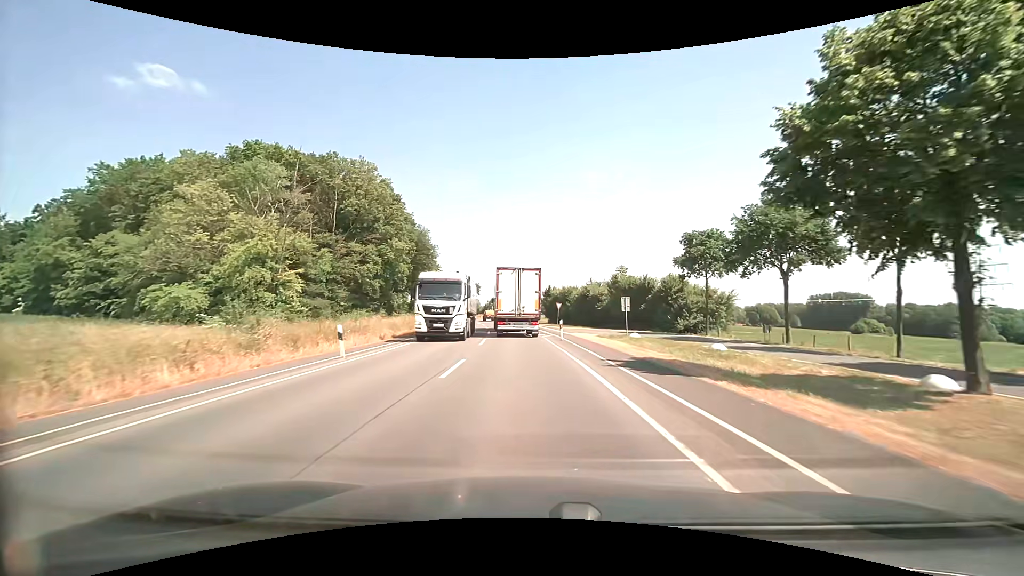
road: secondary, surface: asphalt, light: Day
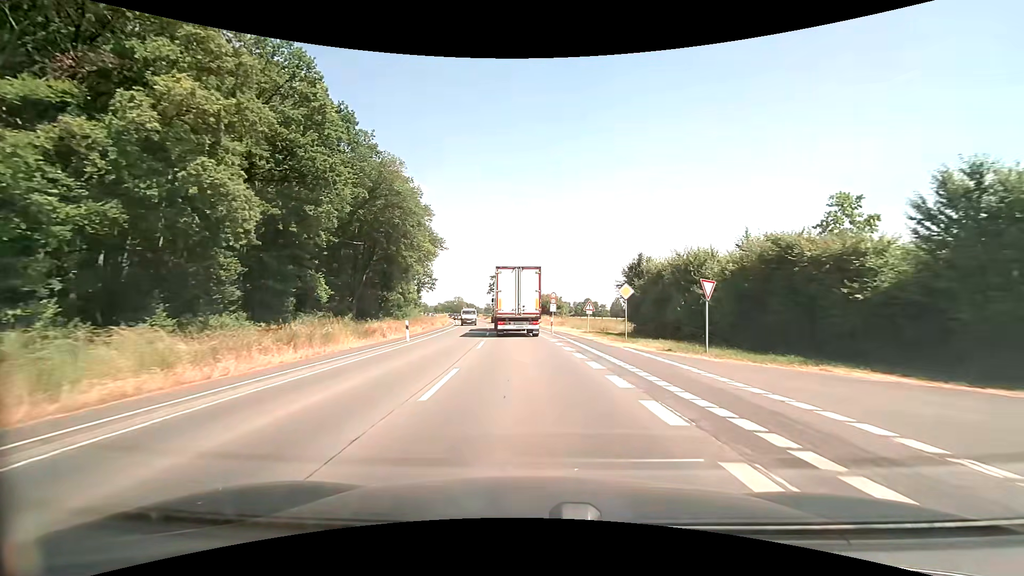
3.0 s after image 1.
(-1.4, +39.0) m; -5°
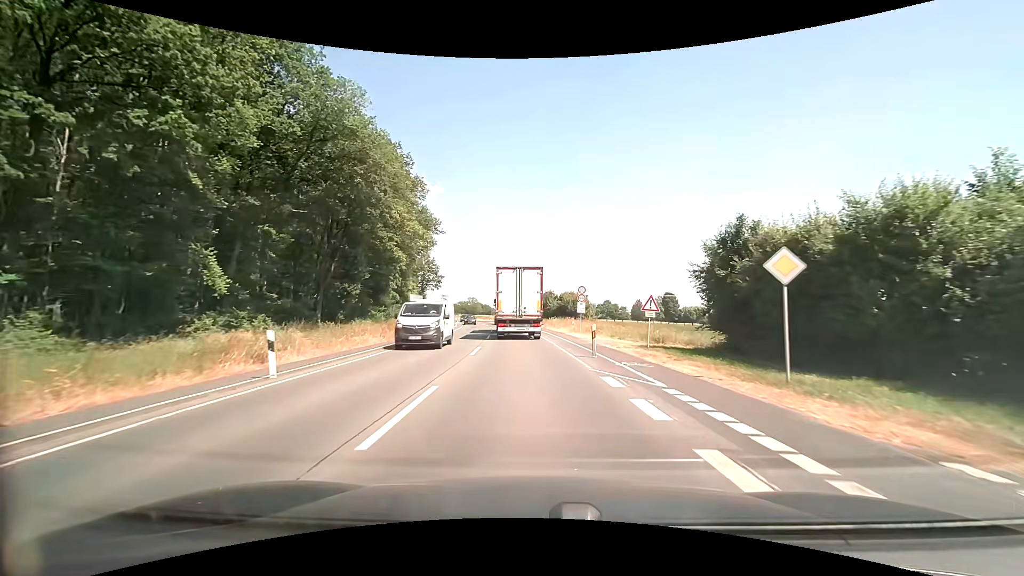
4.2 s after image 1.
(-0.2, +14.8) m; -2°
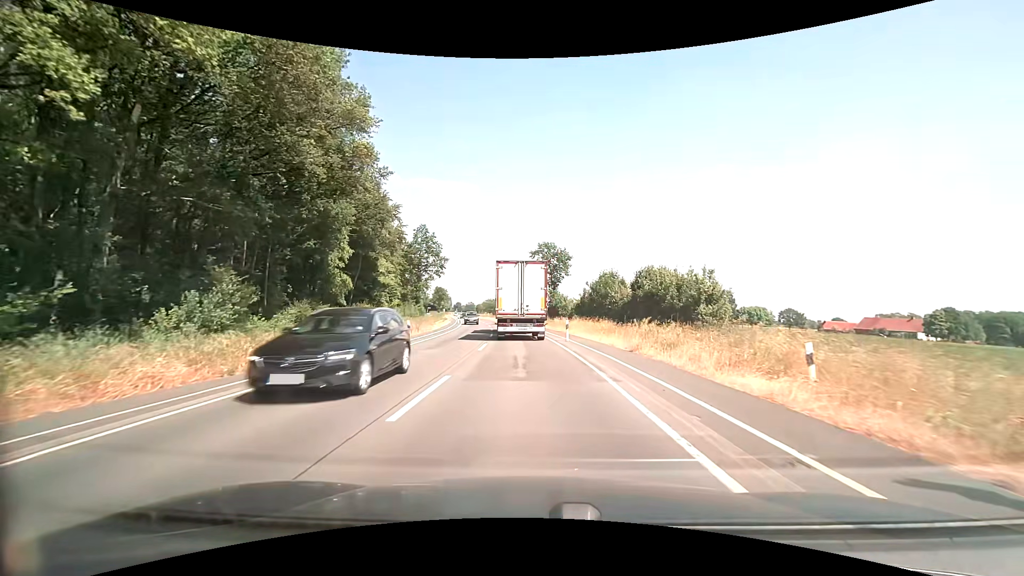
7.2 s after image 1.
(-1.2, +34.8) m; -4°
(0, +10) (0, +20) (-1, +30) (-1, +40) (-2, +50) (-3, +60) (-4, +70) (-6, +80) (-7, +90) (-8, +100) m
